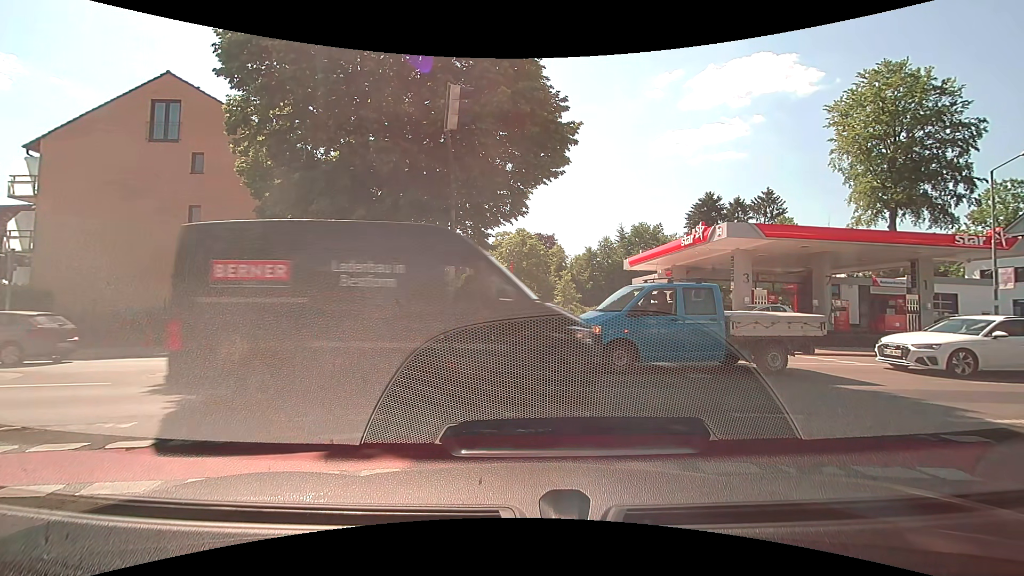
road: residential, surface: asphalt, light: Day
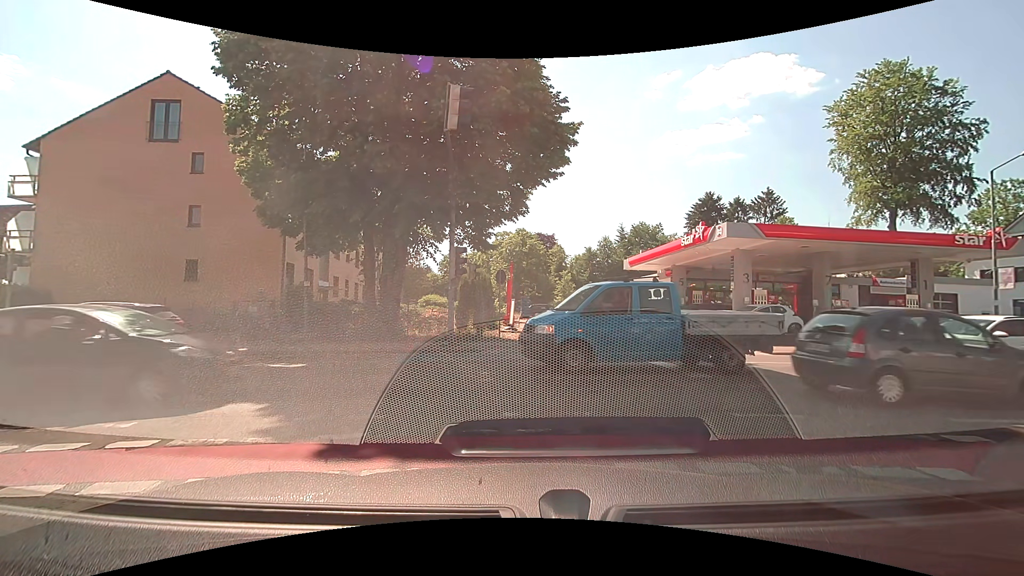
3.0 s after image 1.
(0.0, 0.0) m; 0°
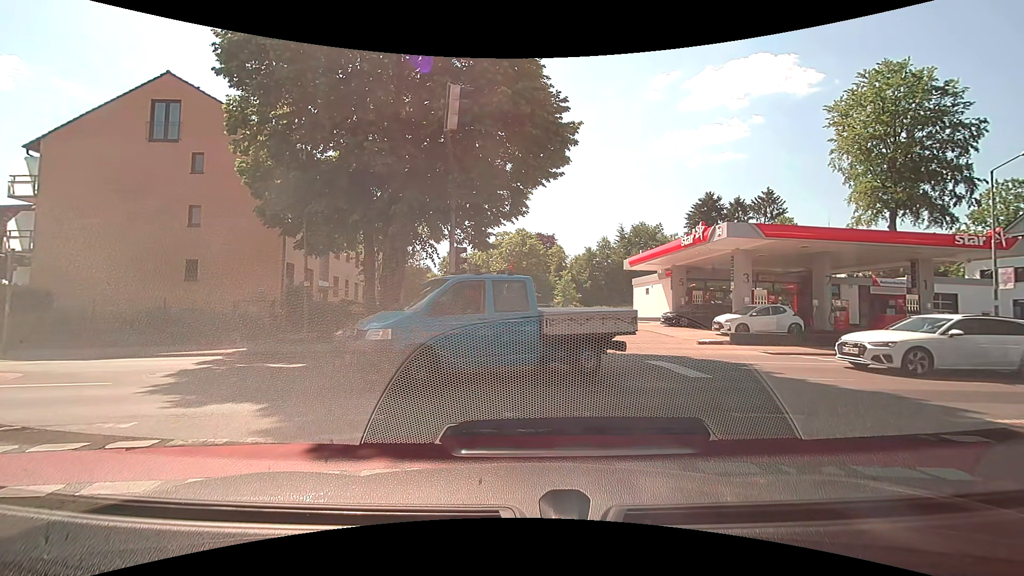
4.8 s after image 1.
(0.0, 0.0) m; 0°
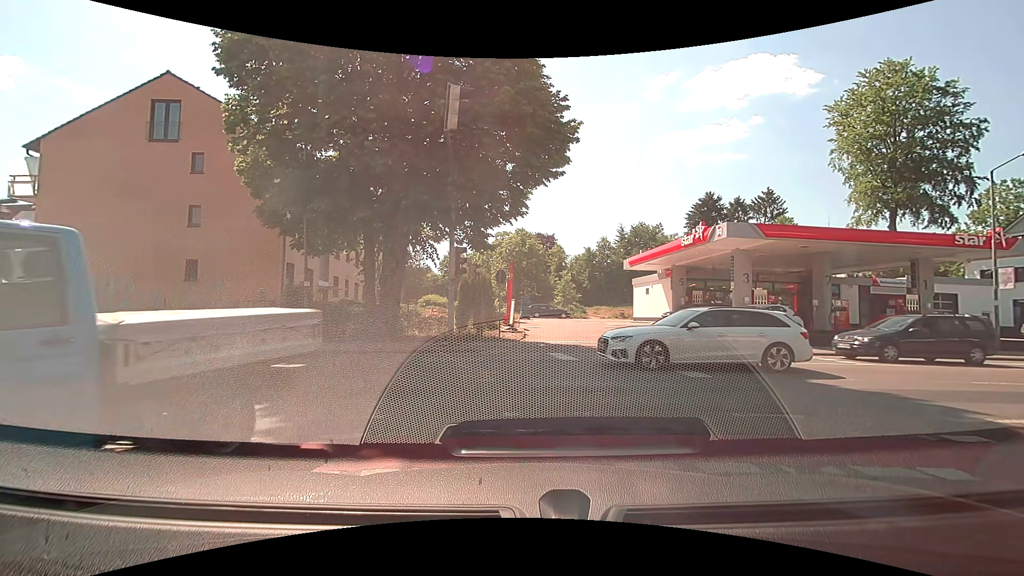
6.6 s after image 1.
(0.0, 0.0) m; 0°
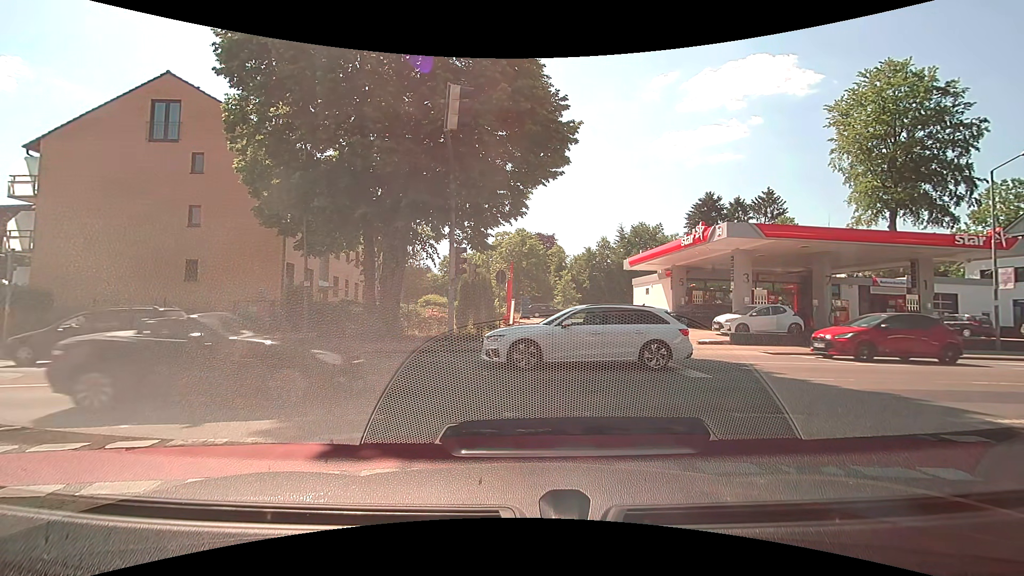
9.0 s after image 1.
(0.0, 0.0) m; 0°
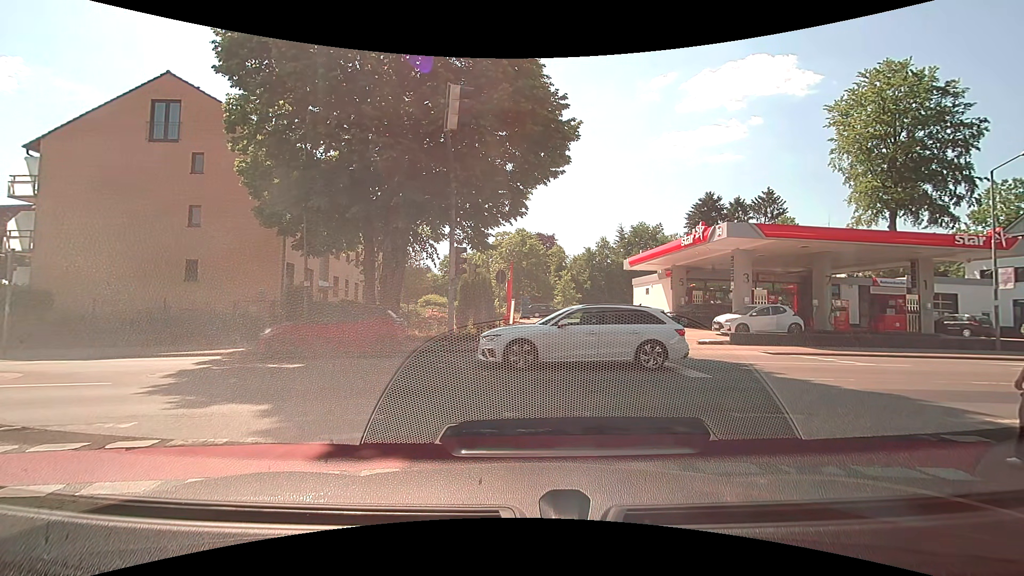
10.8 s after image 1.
(0.0, 0.0) m; 0°
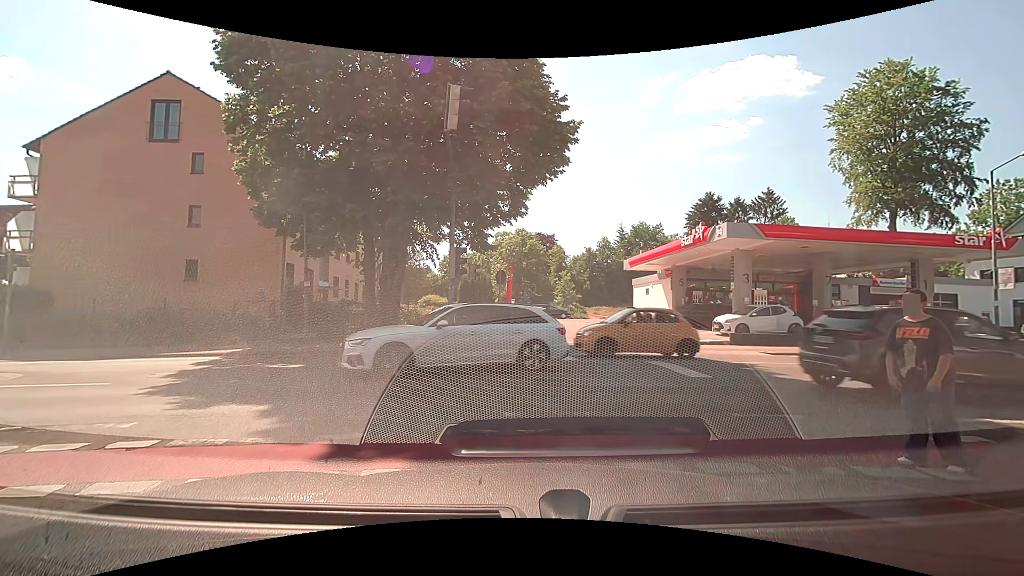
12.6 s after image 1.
(0.0, 0.0) m; 0°
